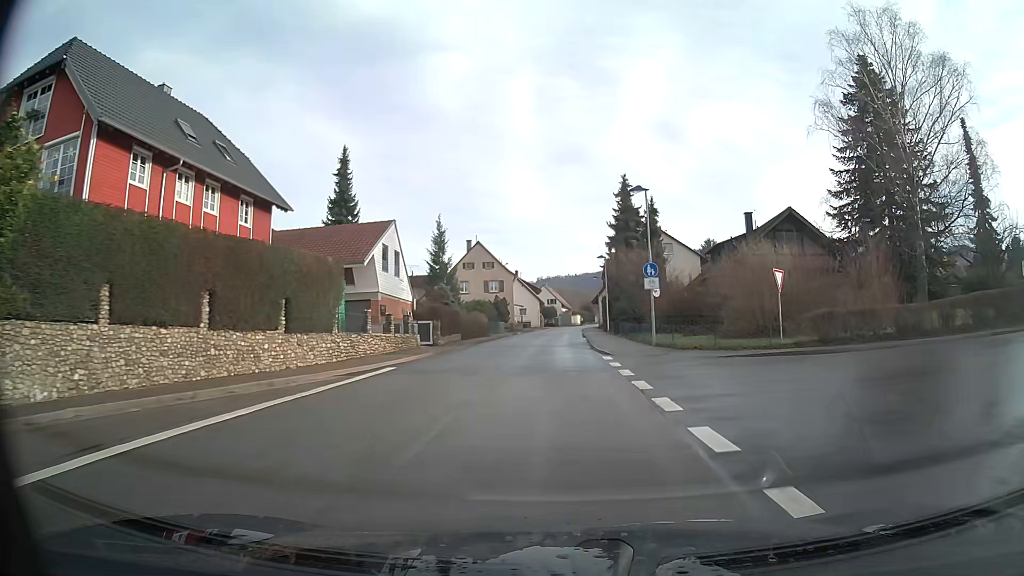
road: secondary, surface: asphalt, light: Day
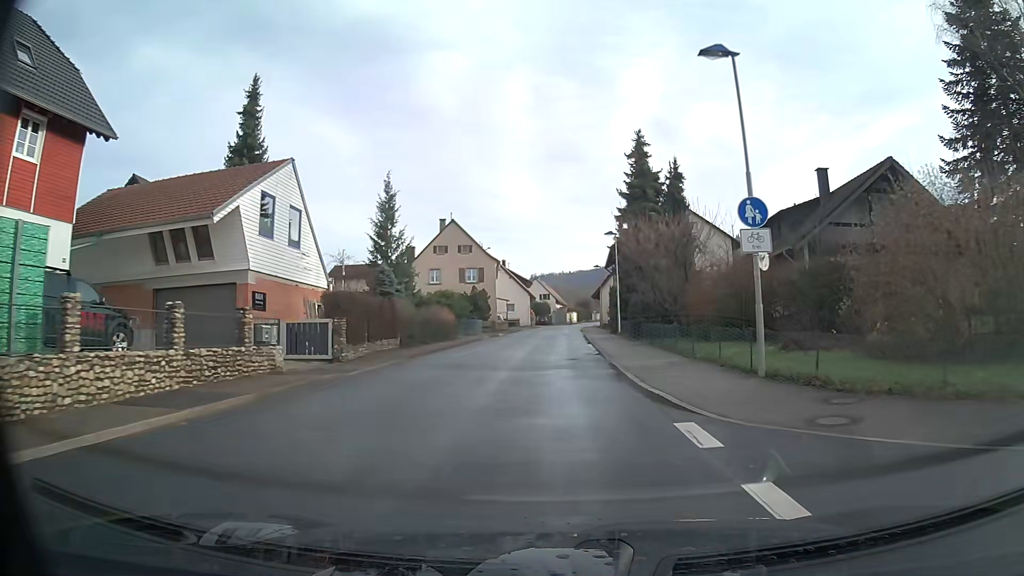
(+0.1, +15.0) m; 0°
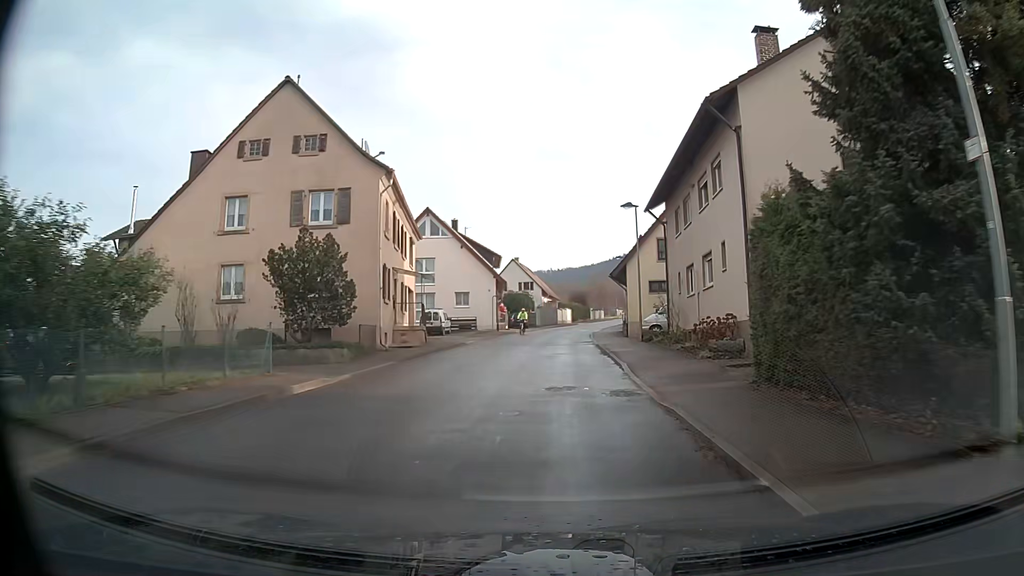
(+0.3, +37.6) m; +1°
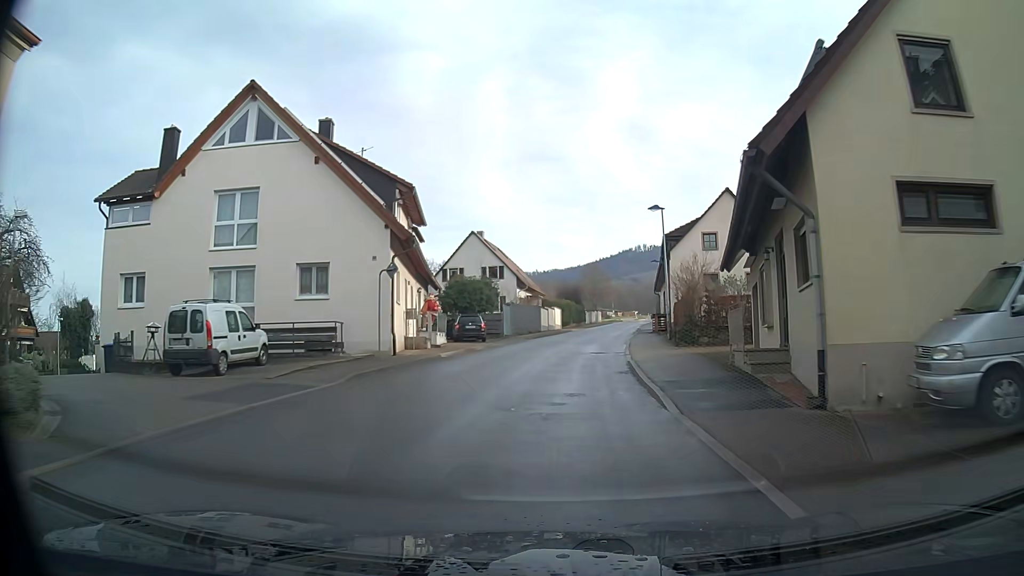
(+0.4, +30.1) m; +2°
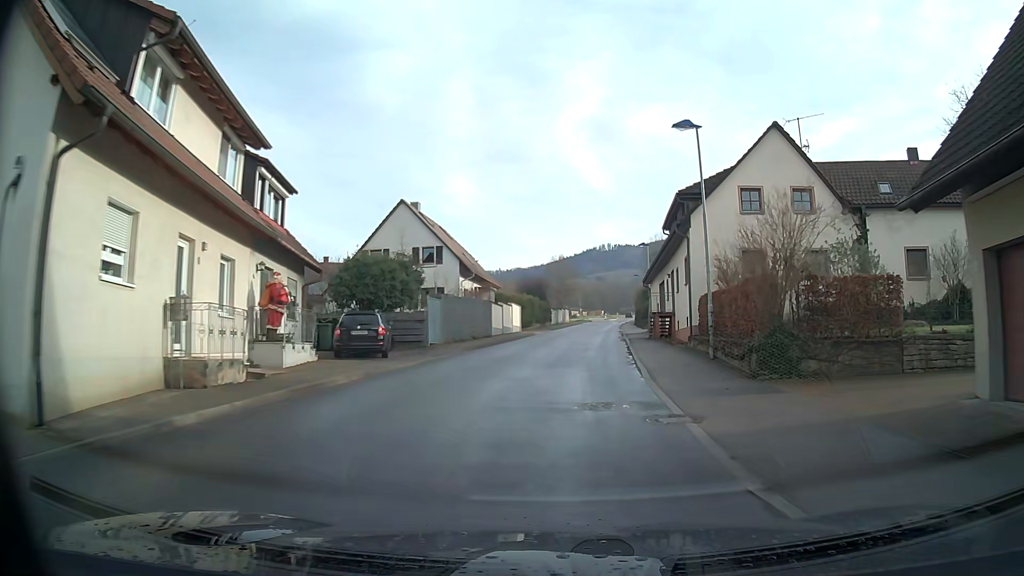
(+0.5, +15.0) m; +4°
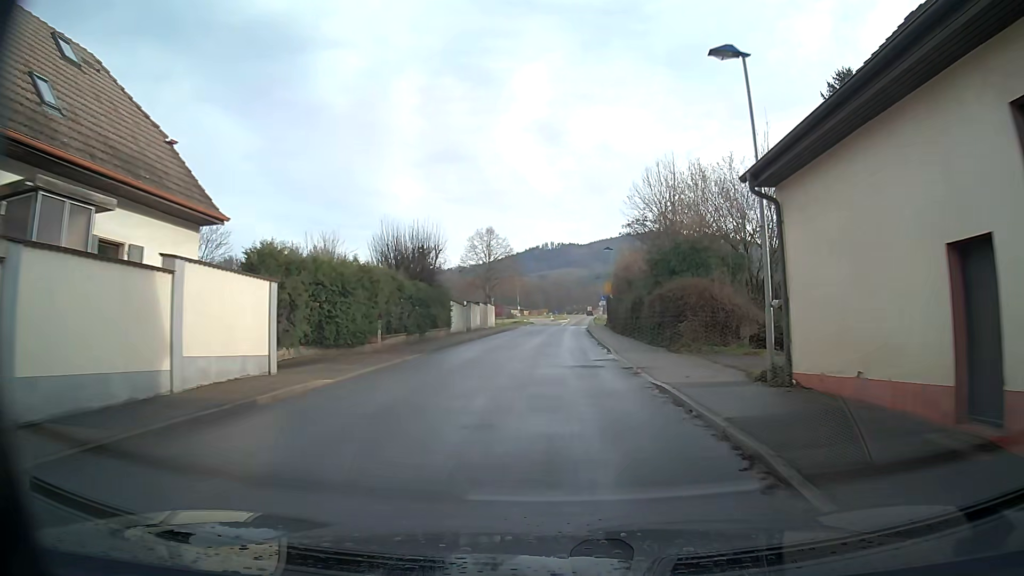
(+1.7, +37.4) m; +4°
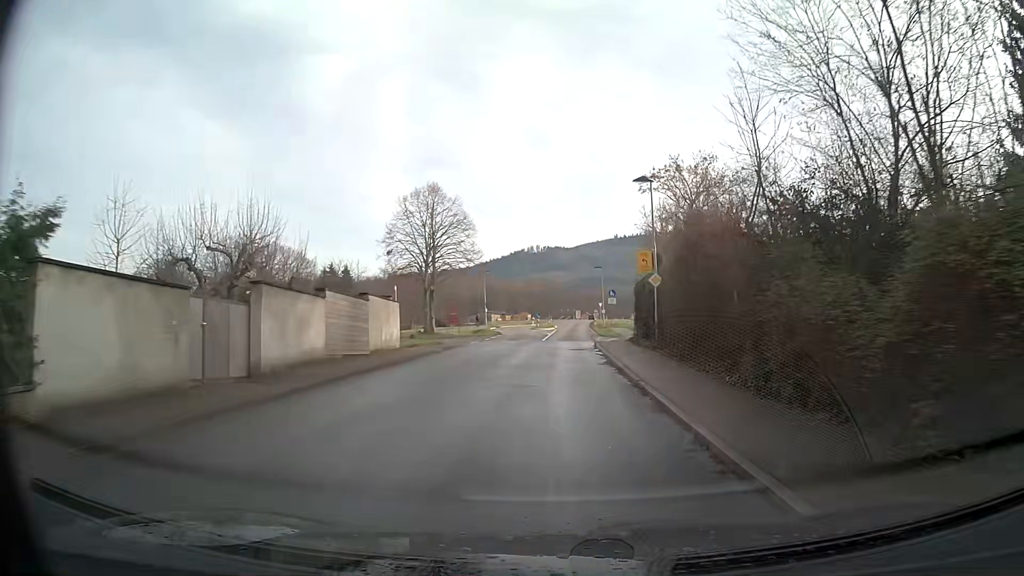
(+0.3, +30.0) m; +1°
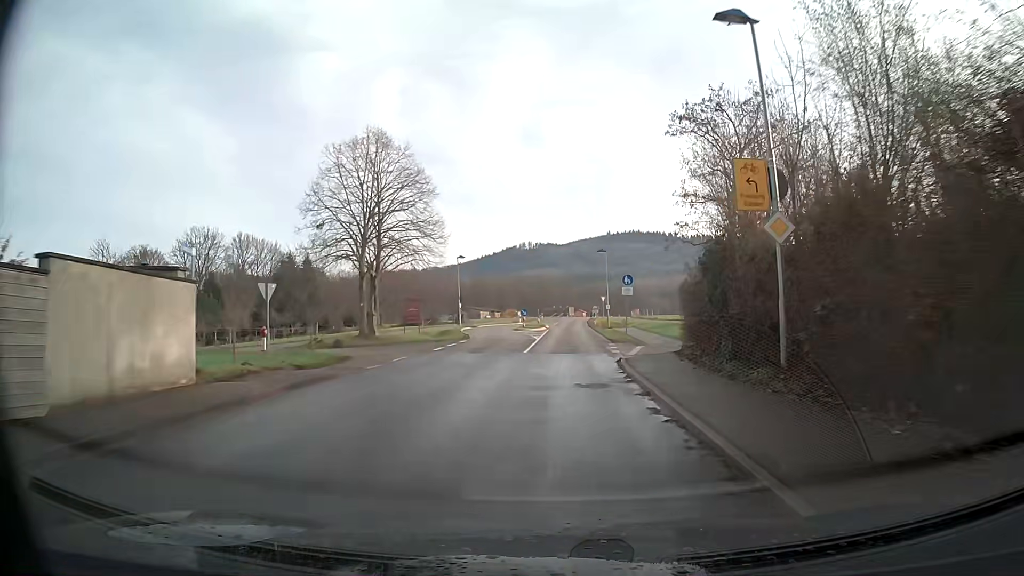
(+0.1, +15.0) m; +1°
(0, +10) (0, +20) (0, +30) (+1, +40) (+1, +50) (+1, +60) (+1, +70) (+2, +80) (+2, +90) (+2, +100) m
